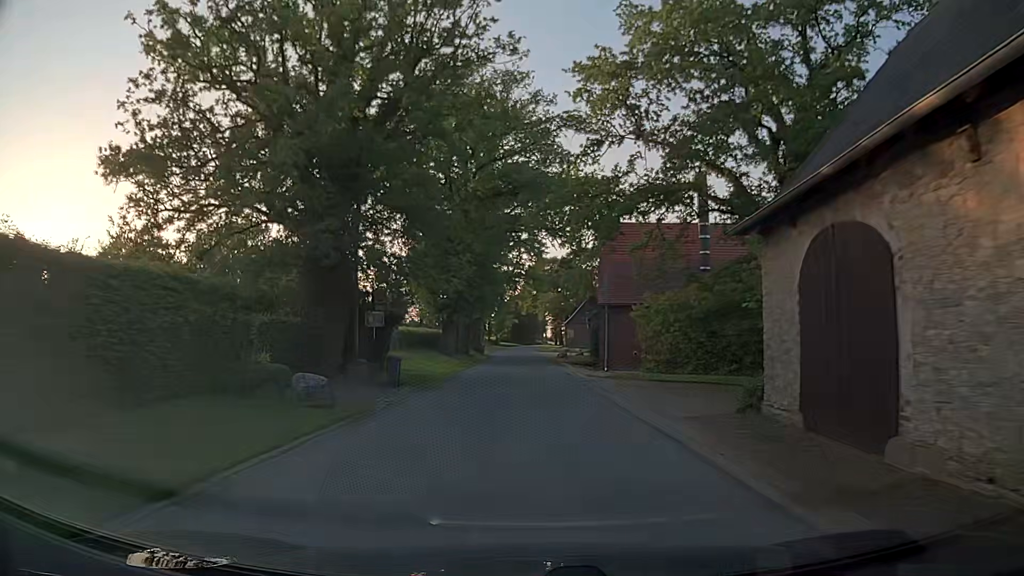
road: unclassified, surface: asphalt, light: Day
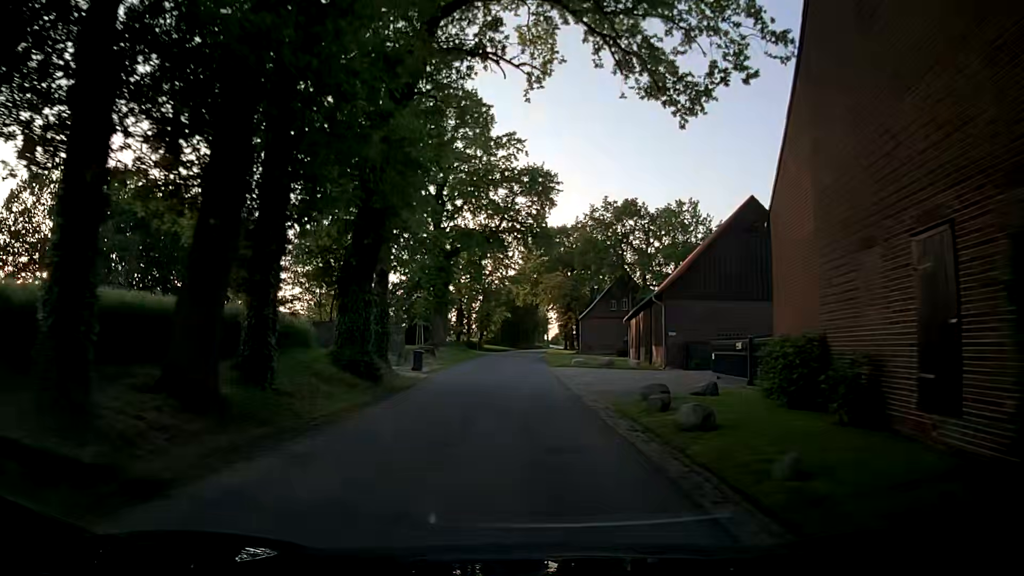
(-0.1, +40.9) m; +1°
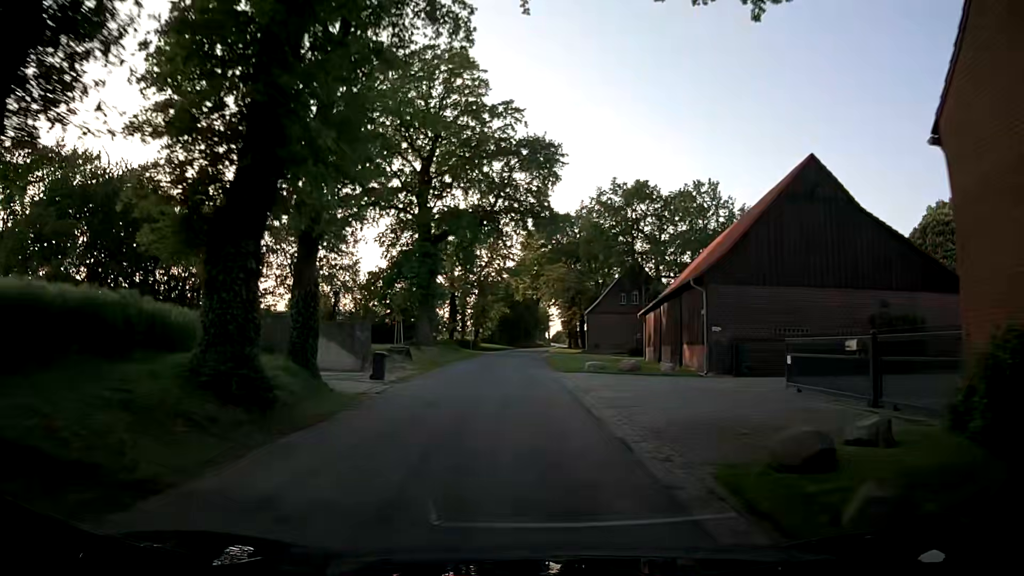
(0.0, +8.1) m; -1°
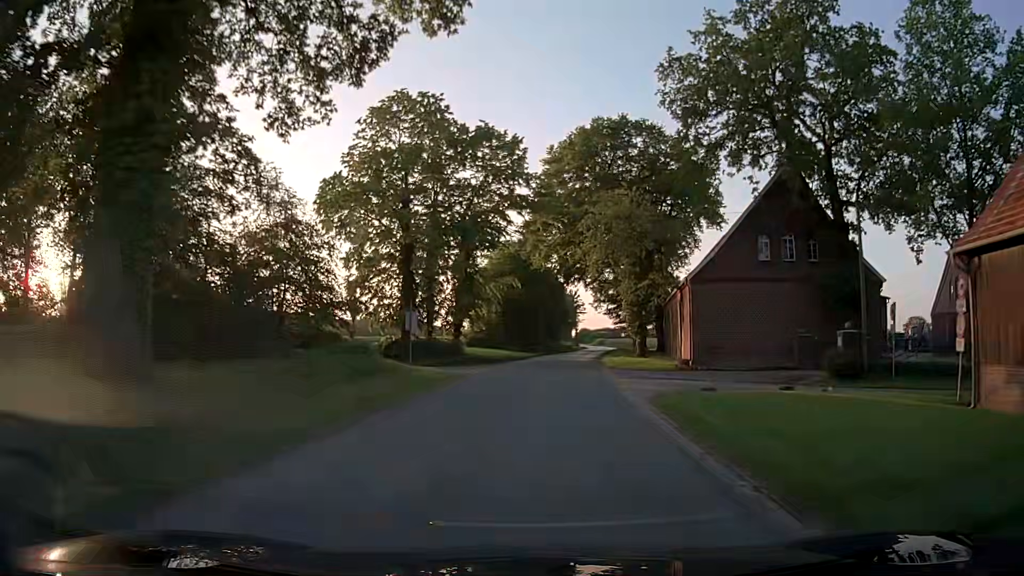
(-0.5, +40.2) m; -1°
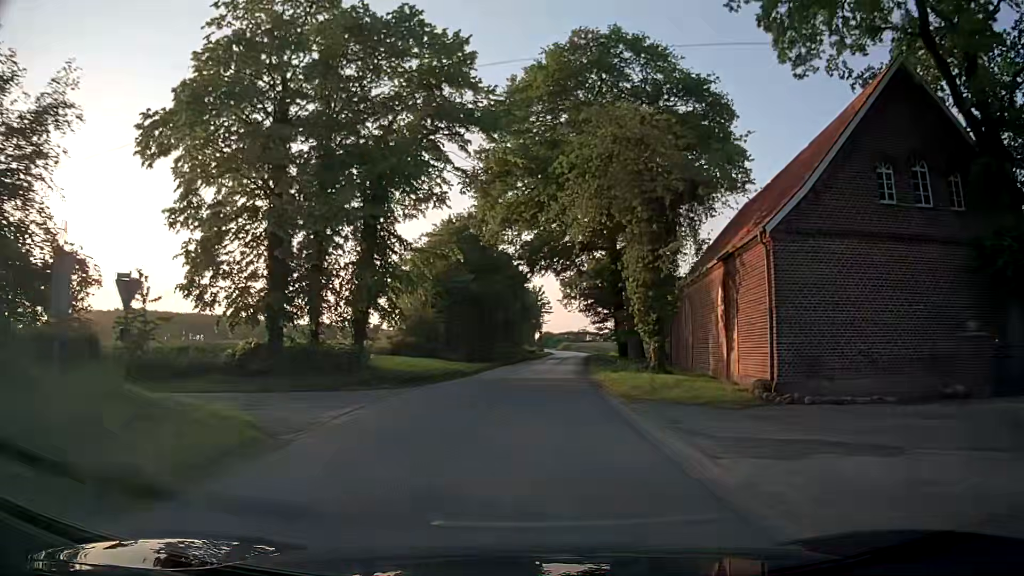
(+0.6, +16.1) m; +3°
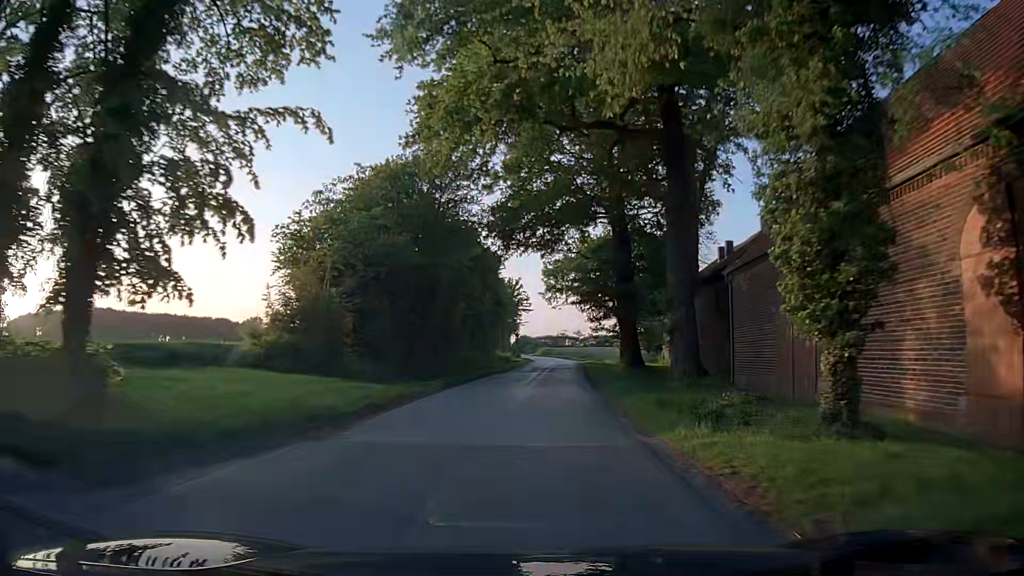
(+0.4, +16.6) m; +3°
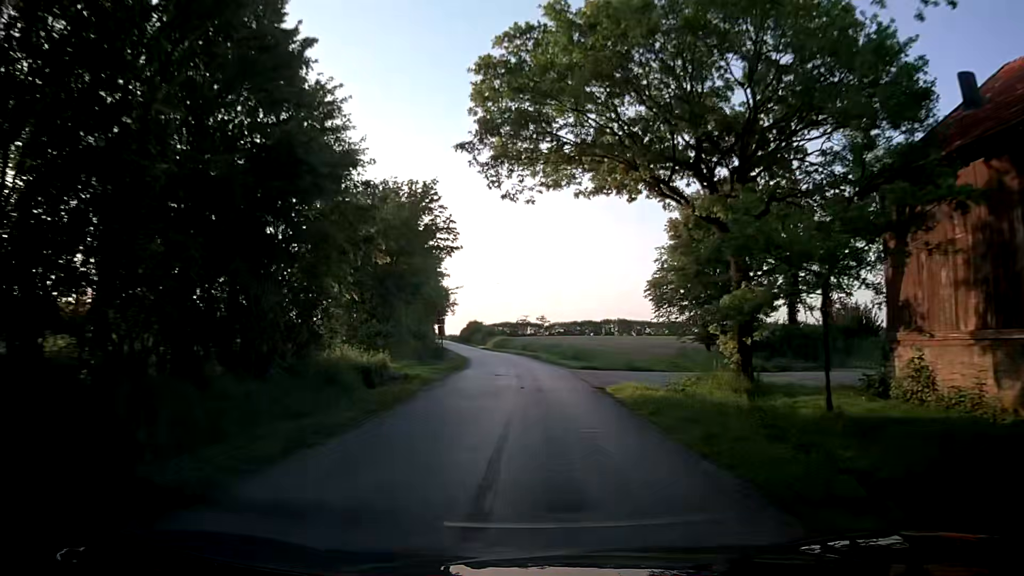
(+1.4, +44.3) m; +3°
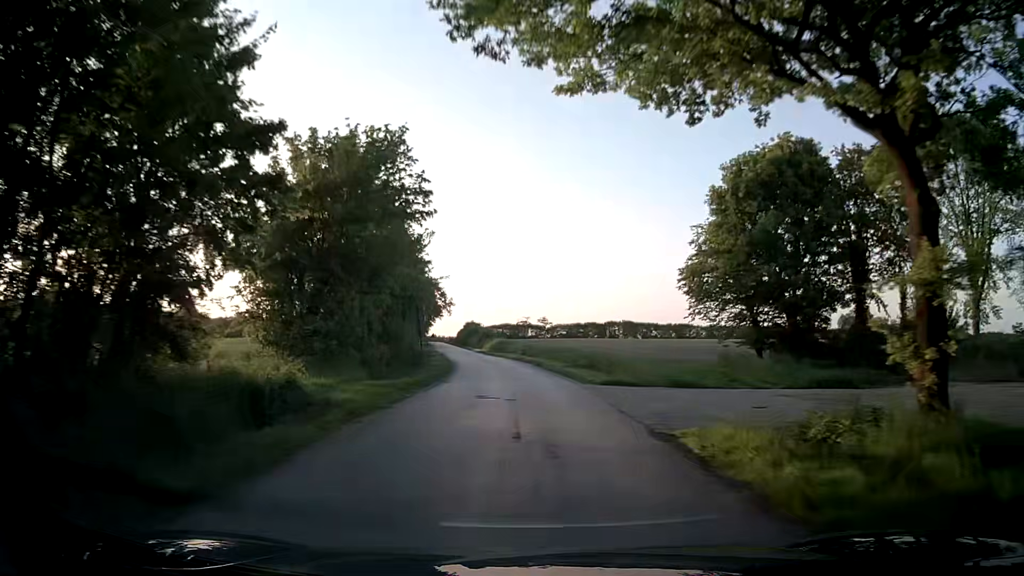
(-0.1, +9.4) m; -1°
(0, +10) (0, +20) (-1, +30) (-2, +40) (-3, +50) (-4, +60) (-5, +70) (-7, +80) (-9, +89) (-10, +99) m
